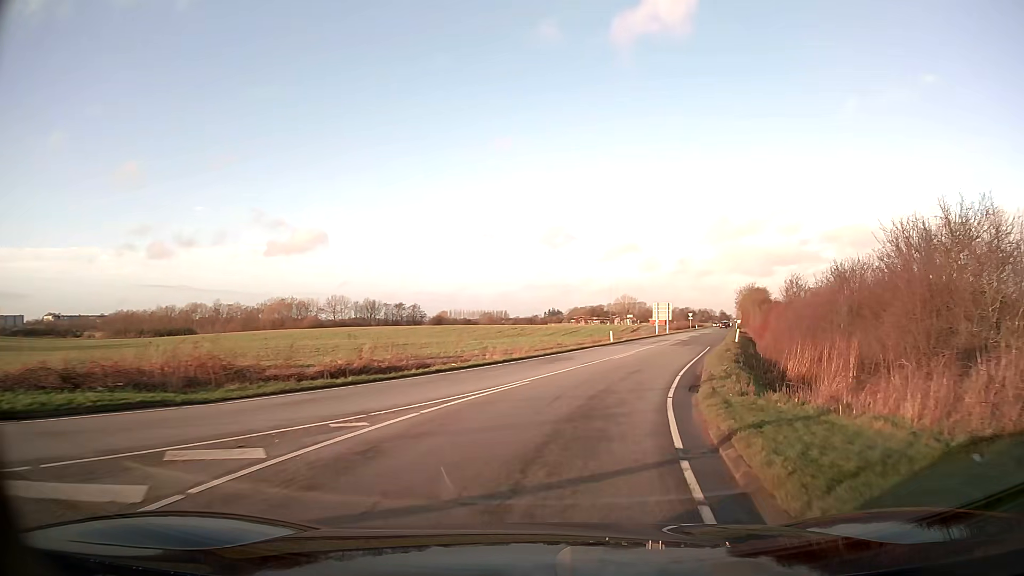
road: tertiary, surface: asphalt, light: Day
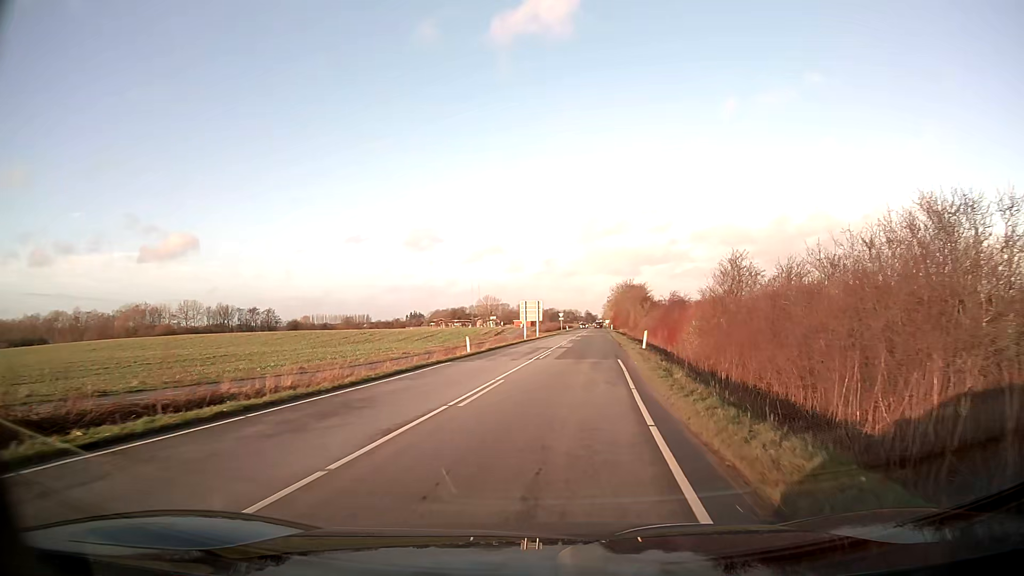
(+1.5, +13.9) m; +12°
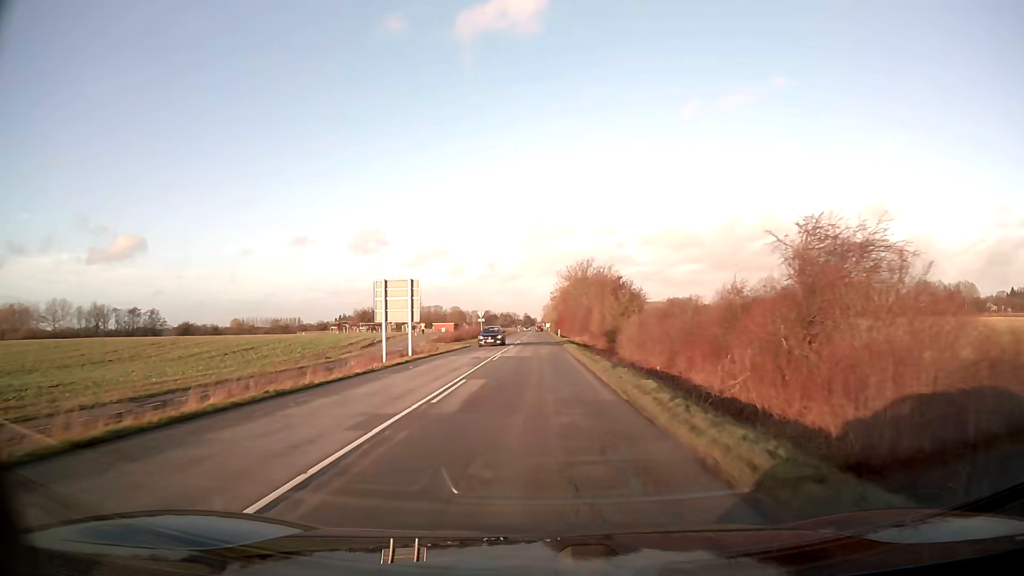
(+3.5, +43.7) m; +5°
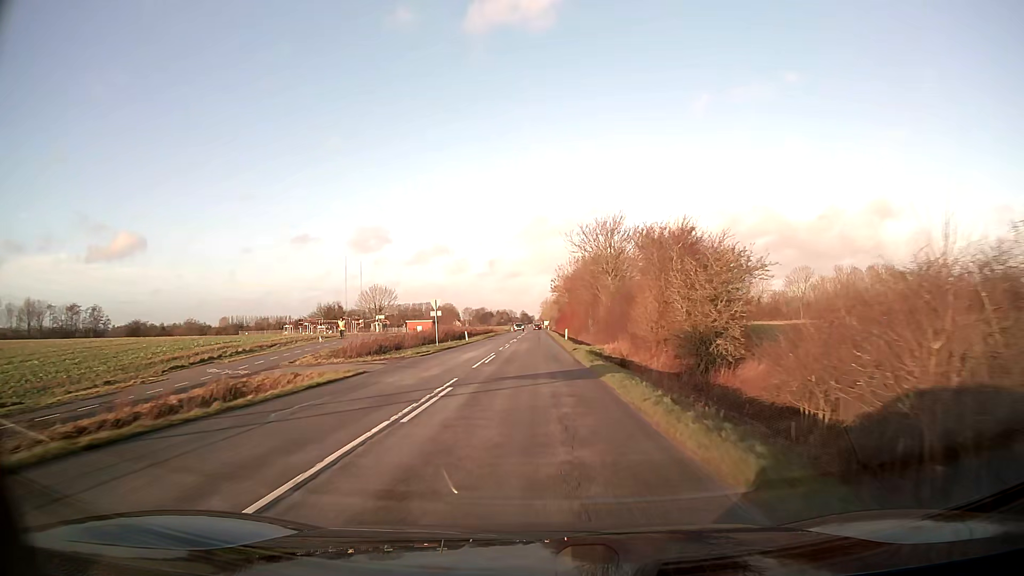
(+0.1, +32.3) m; 0°
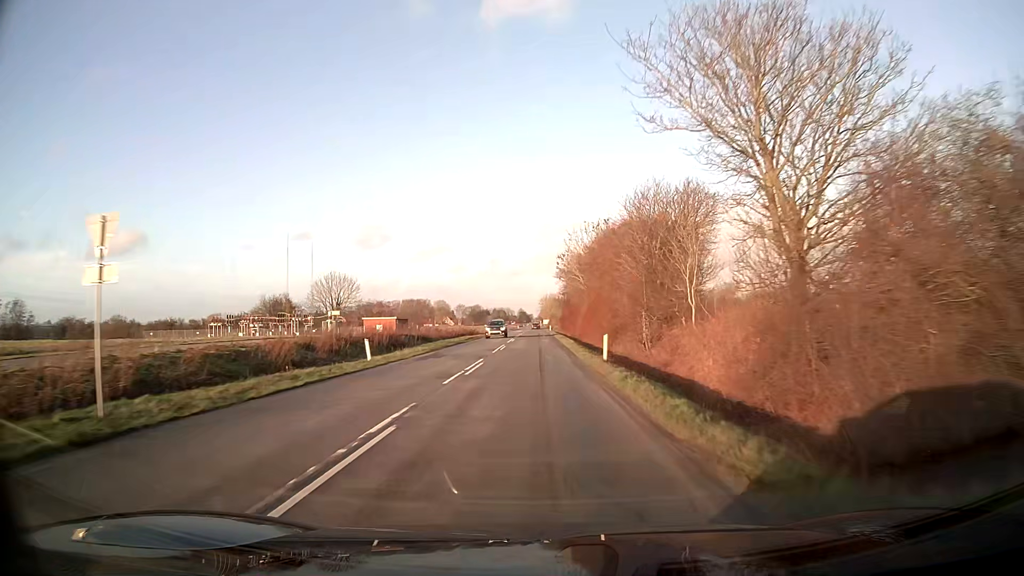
(0.0, +35.5) m; 0°
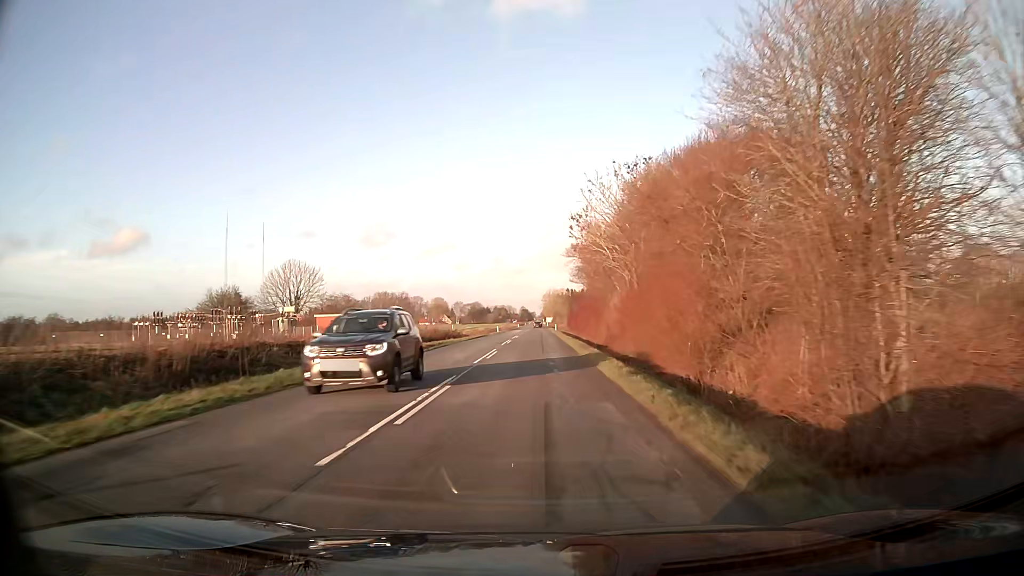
(0.0, +24.6) m; 0°
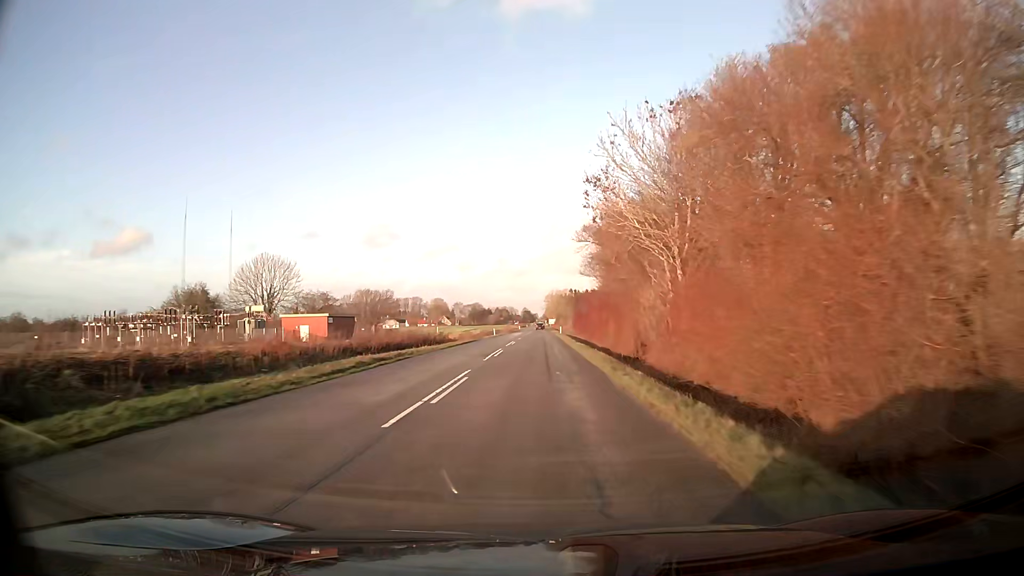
(-0.1, +12.5) m; 0°
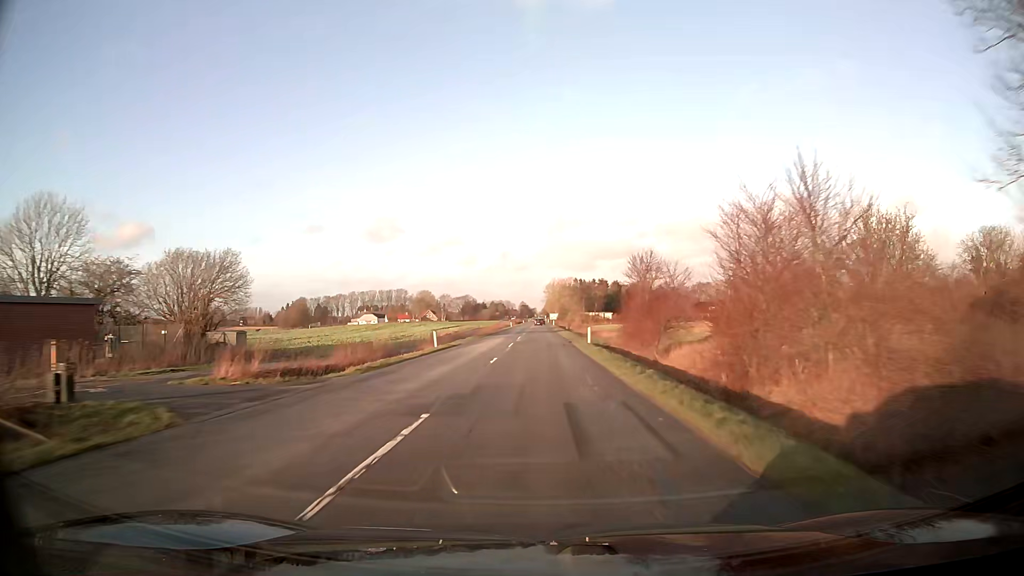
(0.0, +50.8) m; 0°
(0, +10) (0, +20) (0, +30) (0, +40) (0, +50) (0, +60) (0, +70) (0, +80) (0, +90) (0, +100) m
